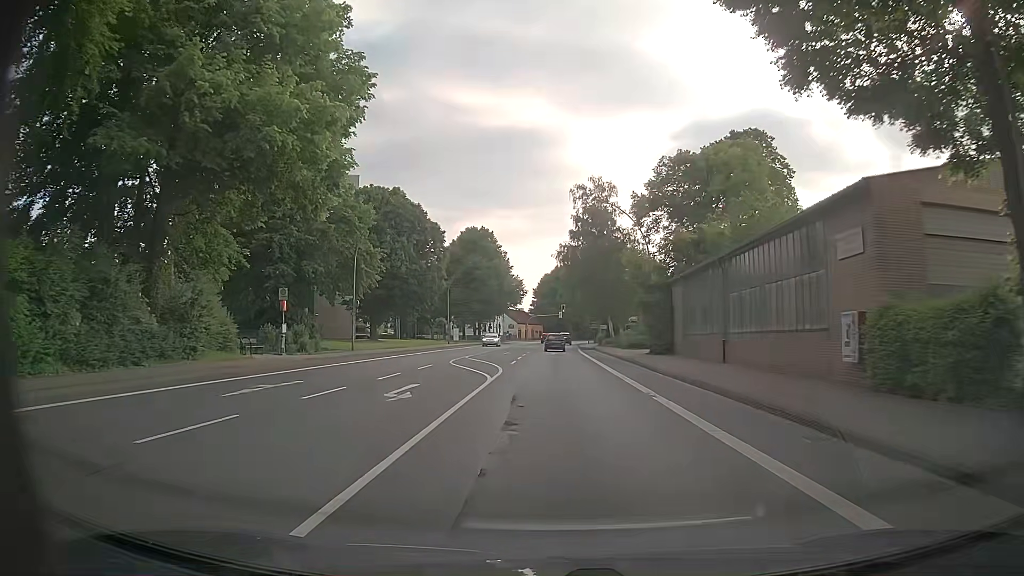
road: primary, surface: asphalt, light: Day
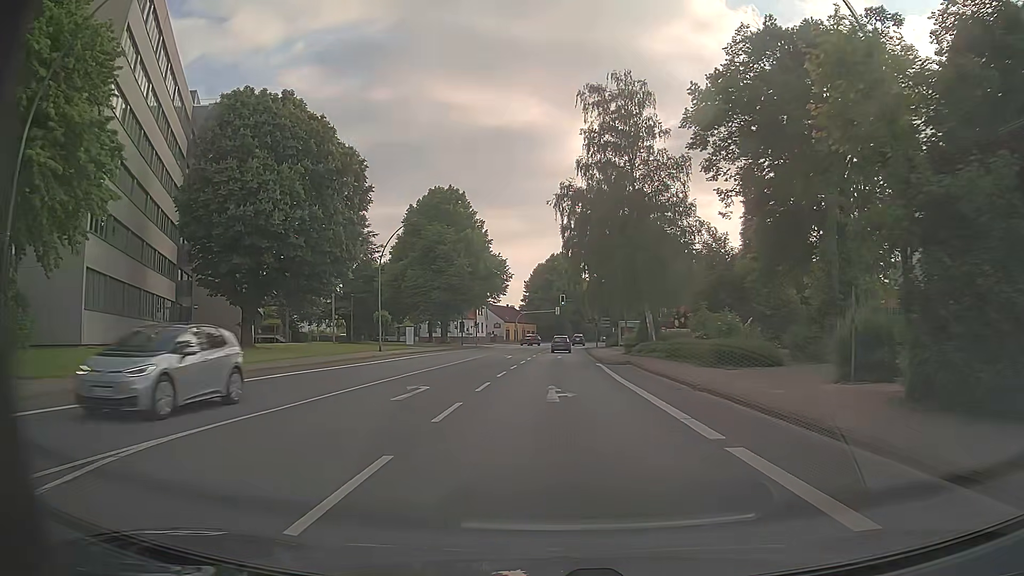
(0.0, +31.7) m; 0°
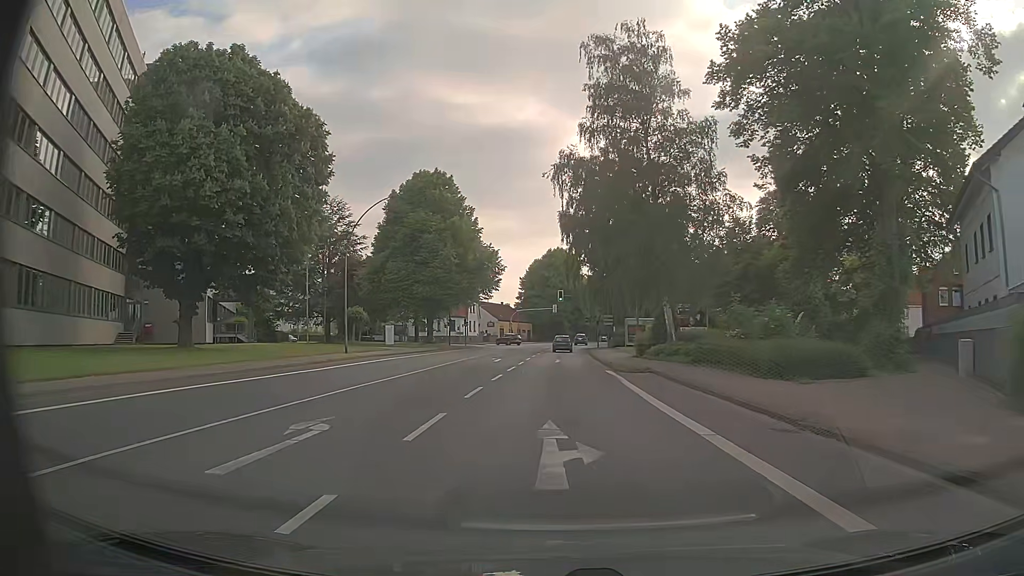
(0.0, +7.9) m; +1°
(0, +10) (0, +20) (0, +30) (0, +40) (0, +50) (+1, +60) (+1, +70) (+2, +80) (+2, +90) (+3, +100) m
